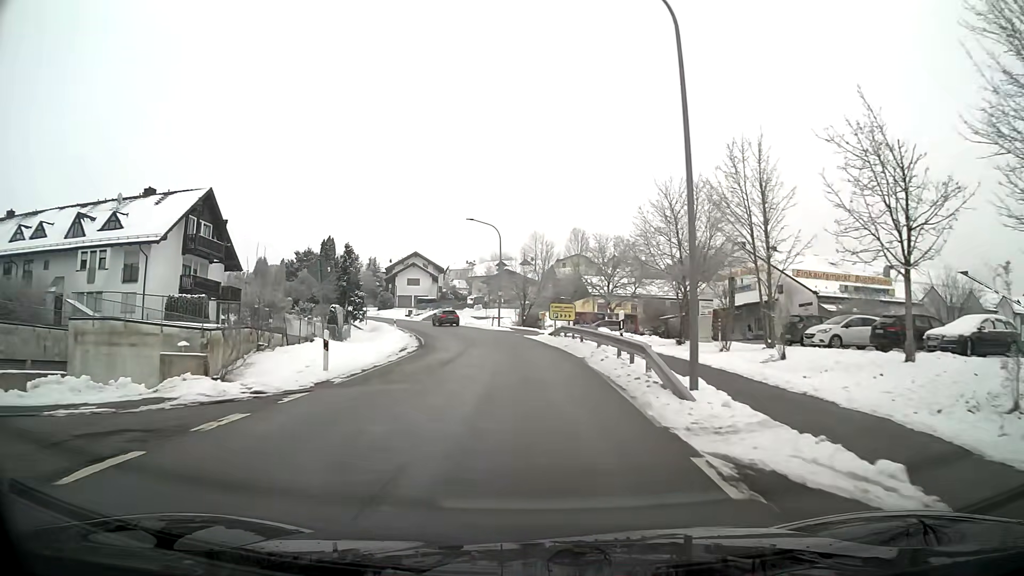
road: secondary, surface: asphalt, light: Day
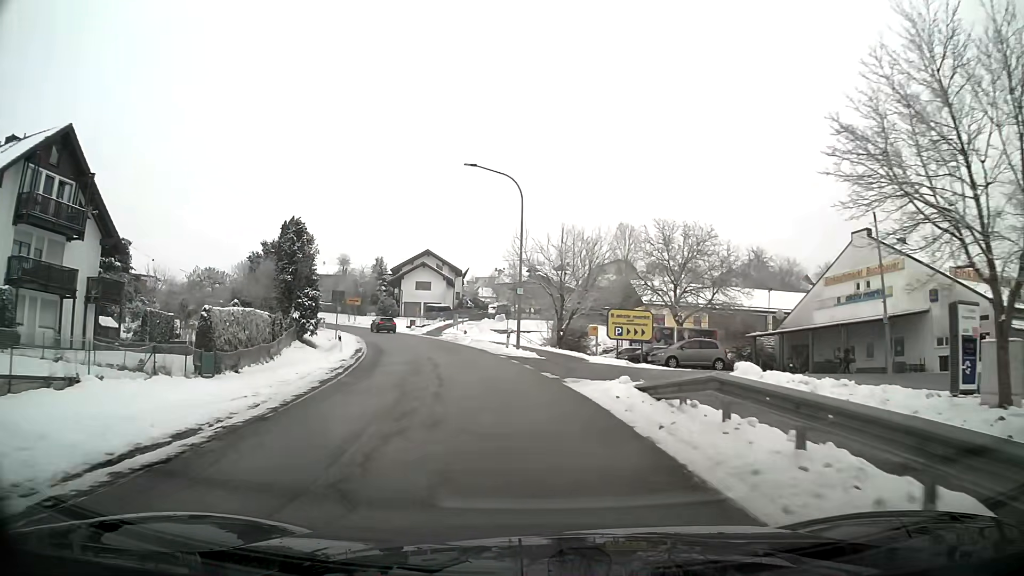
(-0.5, +21.4) m; -4°
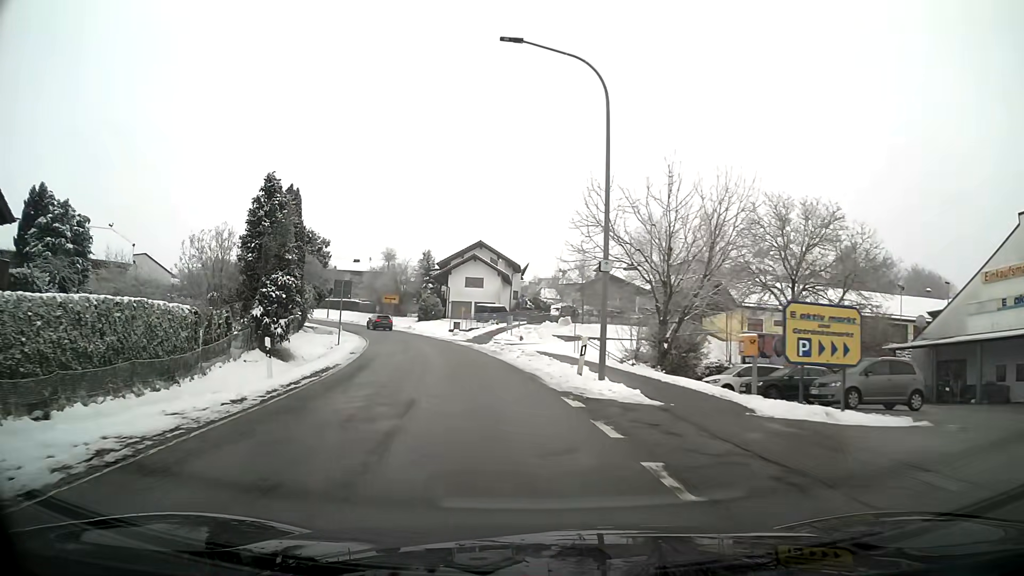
(-0.6, +14.1) m; -6°
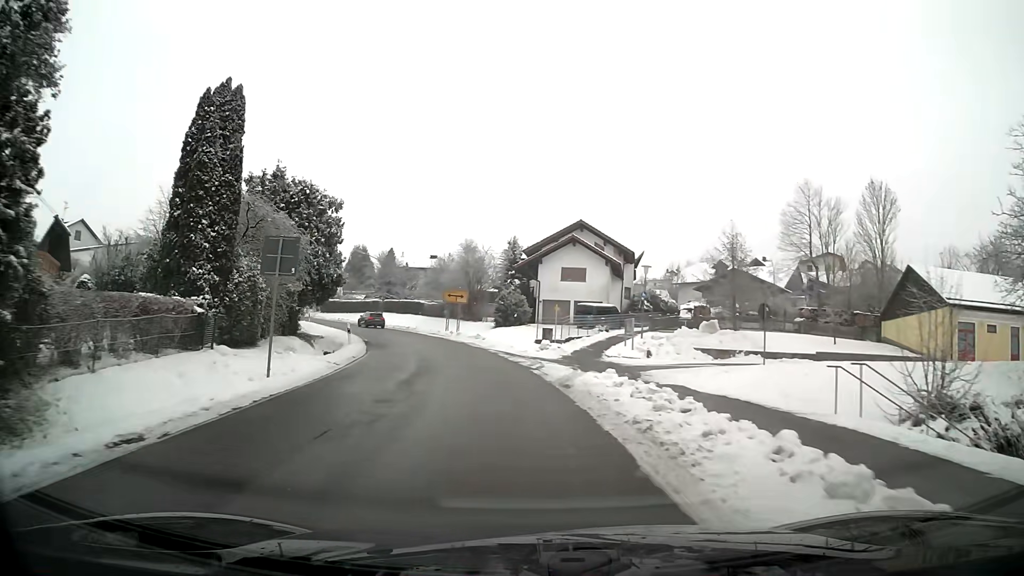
(-1.6, +21.4) m; -8°
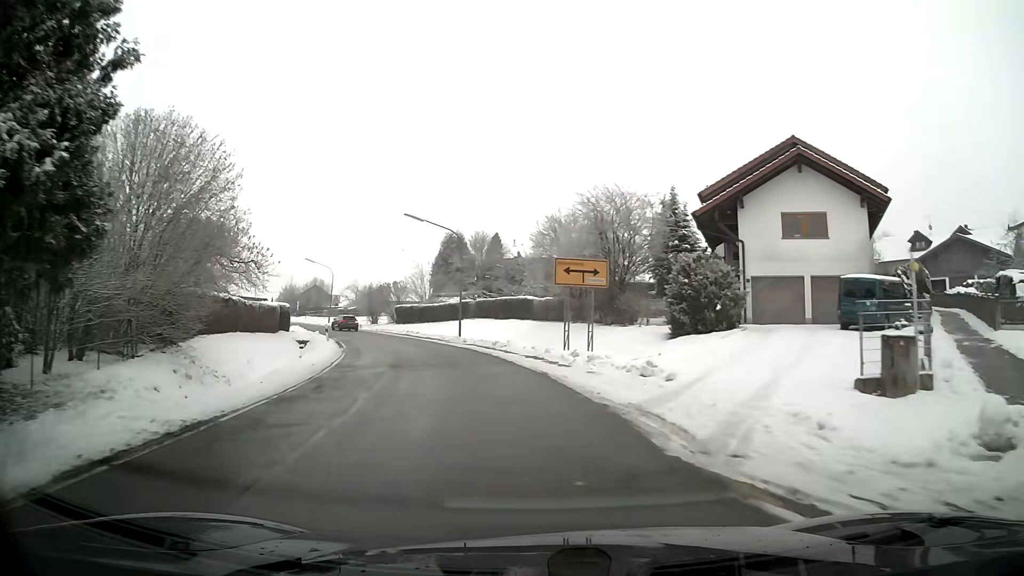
(-2.9, +29.0) m; -12°
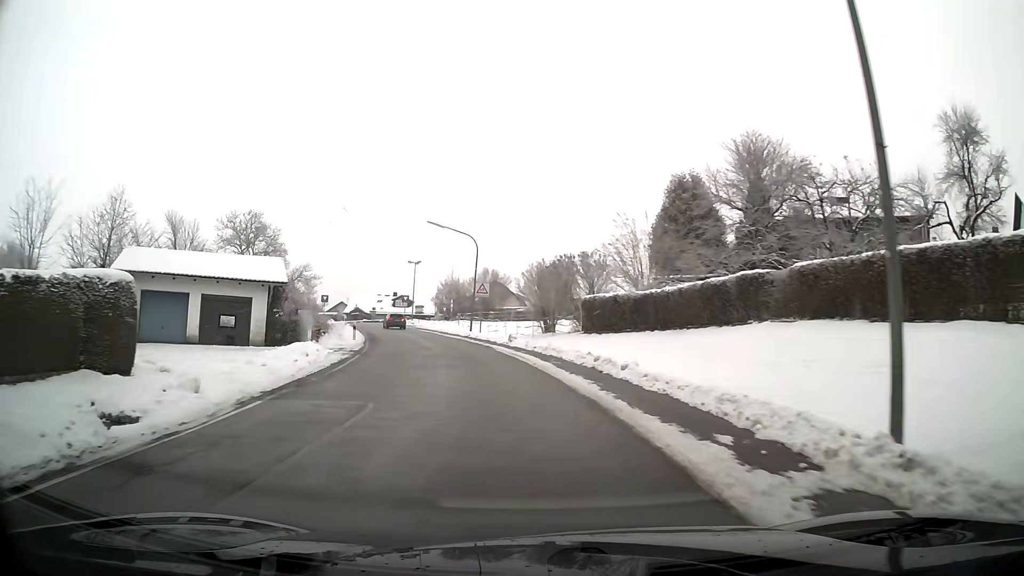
(-5.5, +35.0) m; -18°
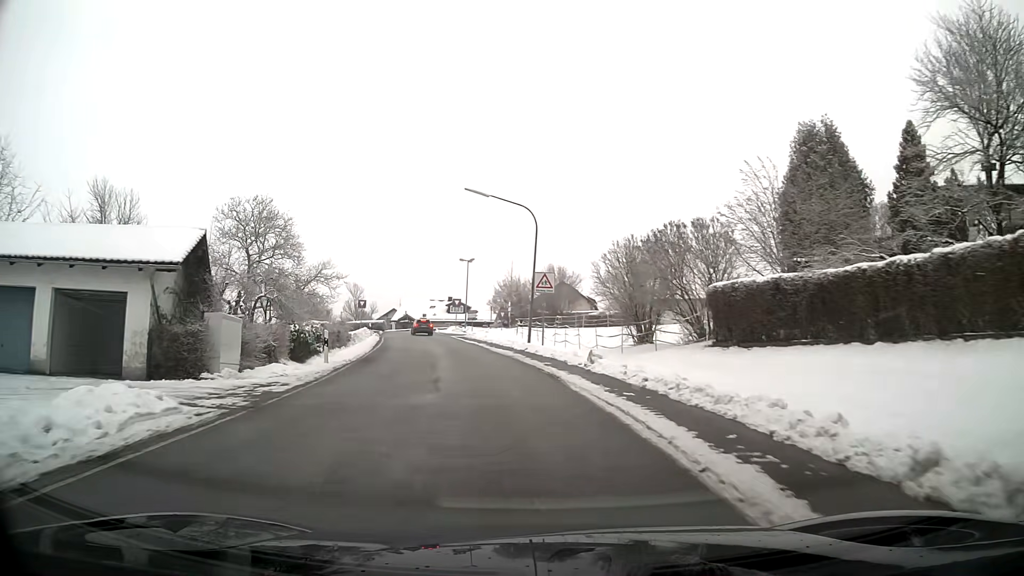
(-0.7, +14.1) m; -6°
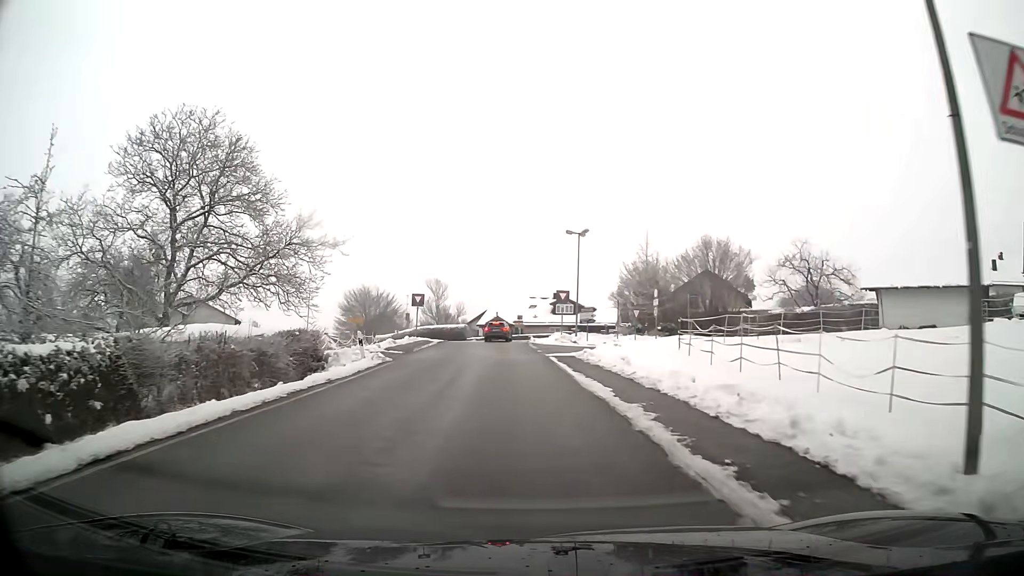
(-2.4, +27.9) m; -9°
(0, +10) (-1, +20) (-1, +30) (-2, +40) (-2, +50) (+1, +59) (+10, +63) (+19, +60) (+29, +57) (+38, +53) m
